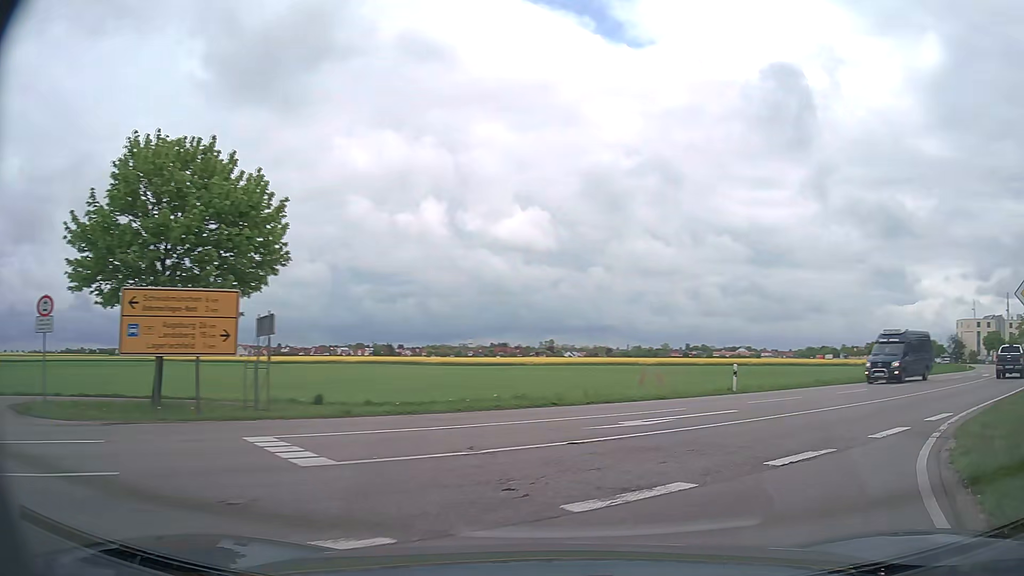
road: tertiary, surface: asphalt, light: Day
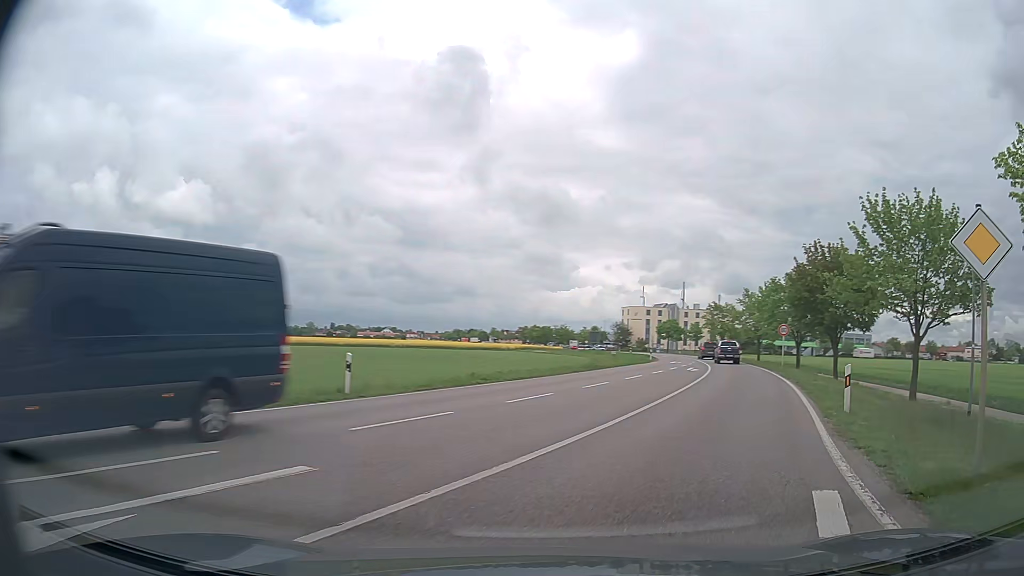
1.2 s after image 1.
(+2.4, +8.5) m; +30°
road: secondary
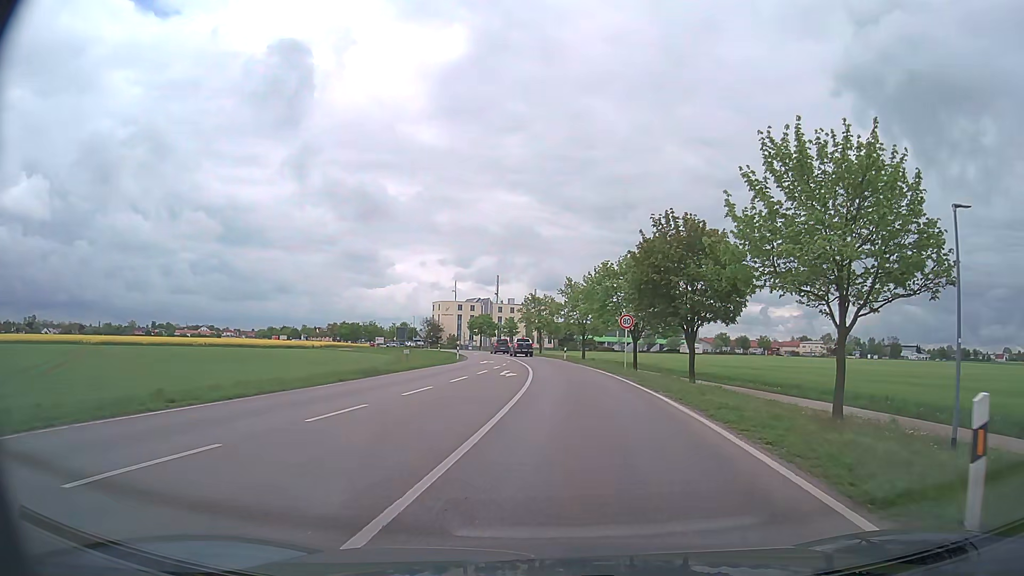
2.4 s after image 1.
(+1.9, +10.0) m; +18°
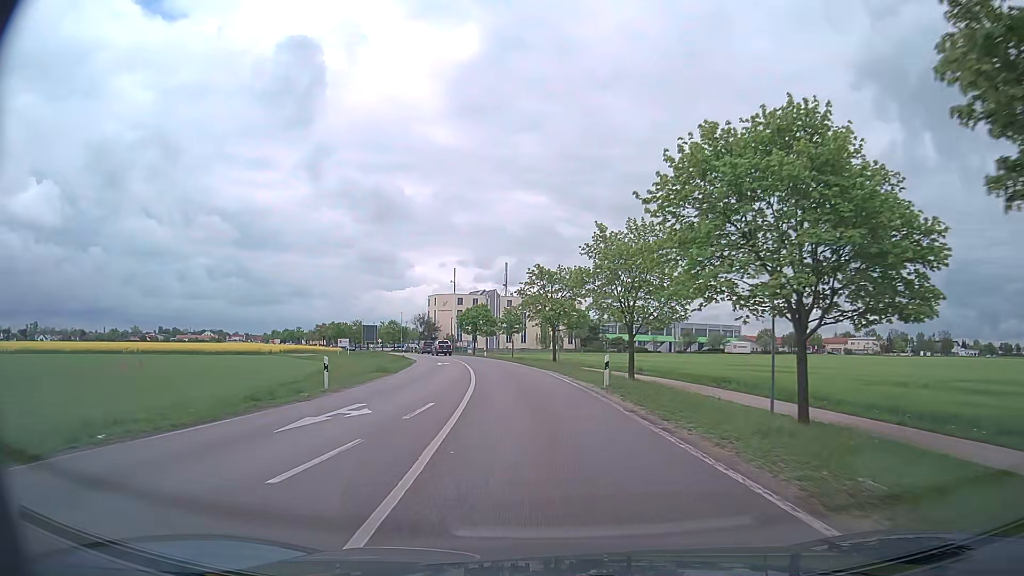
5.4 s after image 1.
(+0.6, +35.2) m; -1°
(0, +10) (-1, +20) (-2, +30) (-3, +40) (-5, +50) (-7, +59) (-9, +69) (-12, +79) (-15, +88) (-18, +98) m
